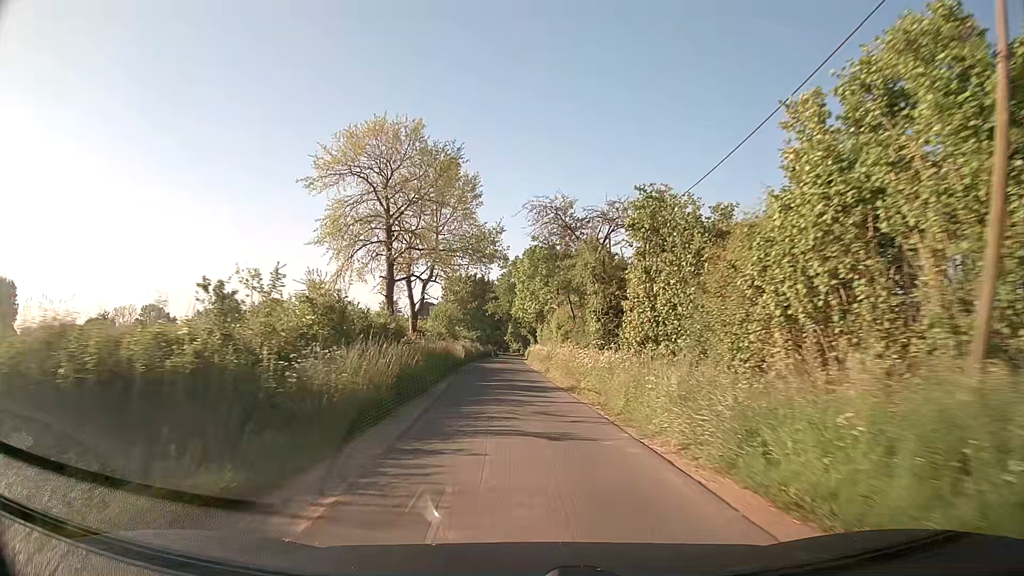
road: unclassified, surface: asphalt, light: Day
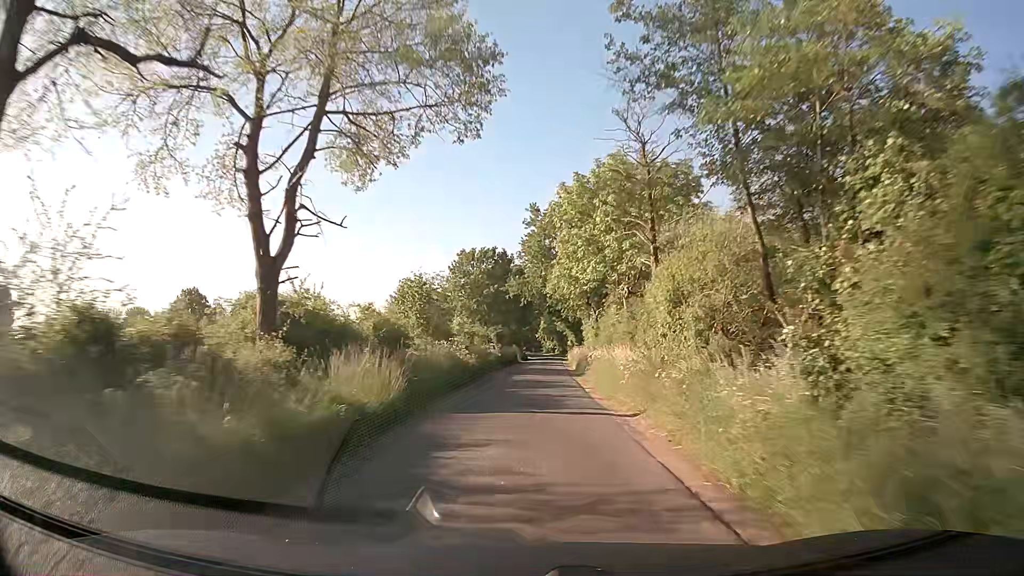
(-1.0, +28.3) m; -3°
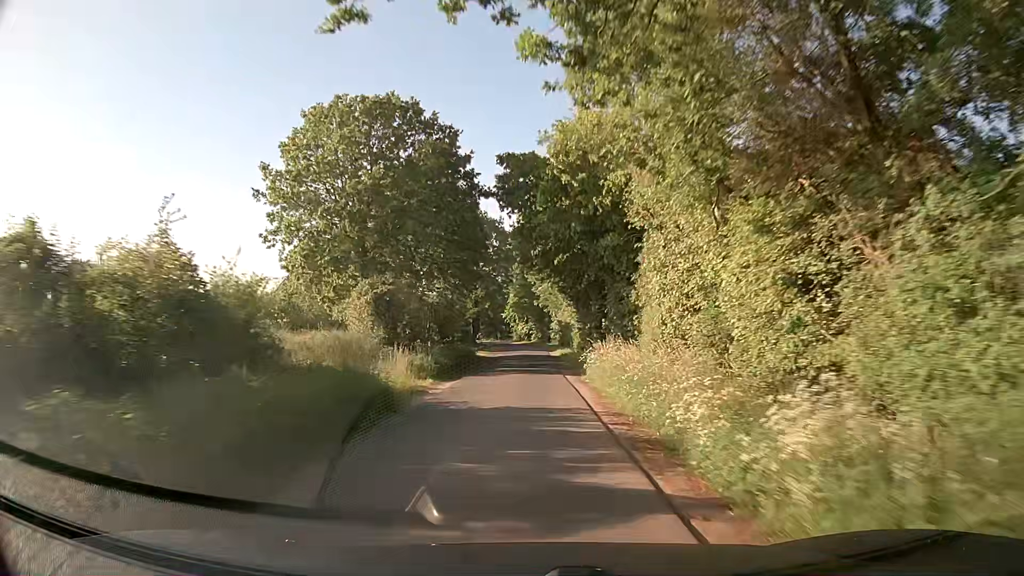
(+1.3, +45.9) m; +3°
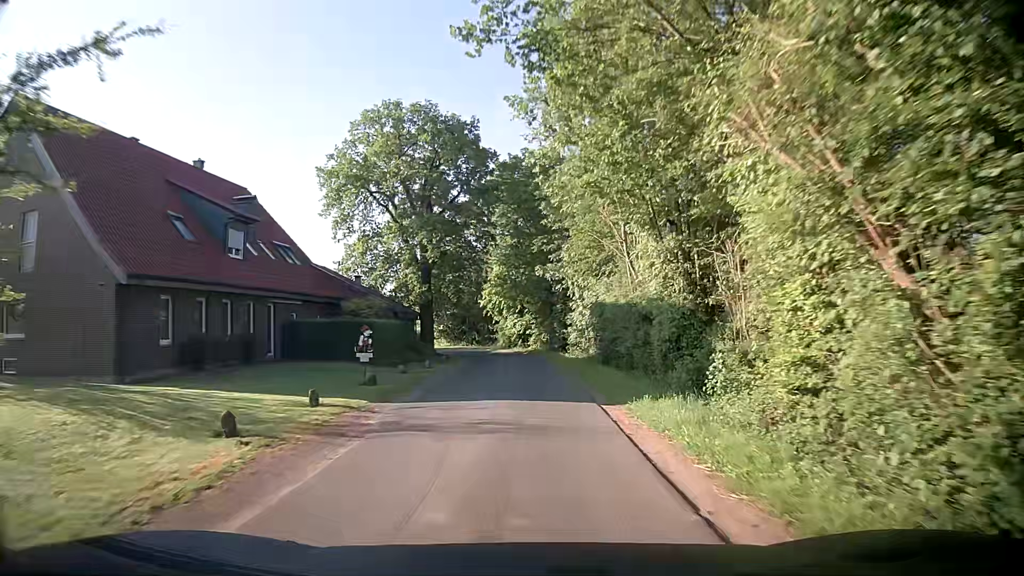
(0.0, +40.5) m; -1°
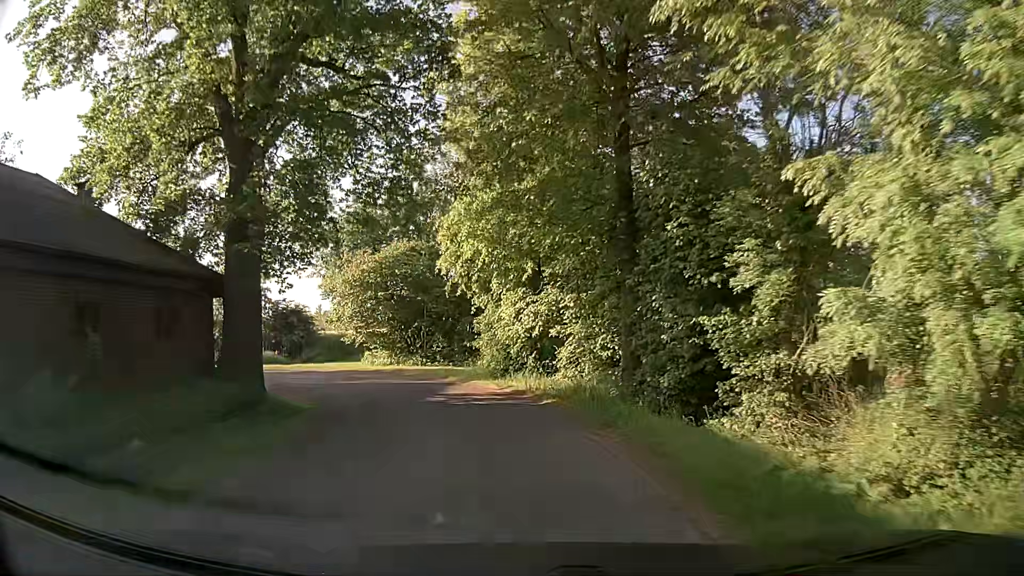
(+0.7, +32.9) m; -1°
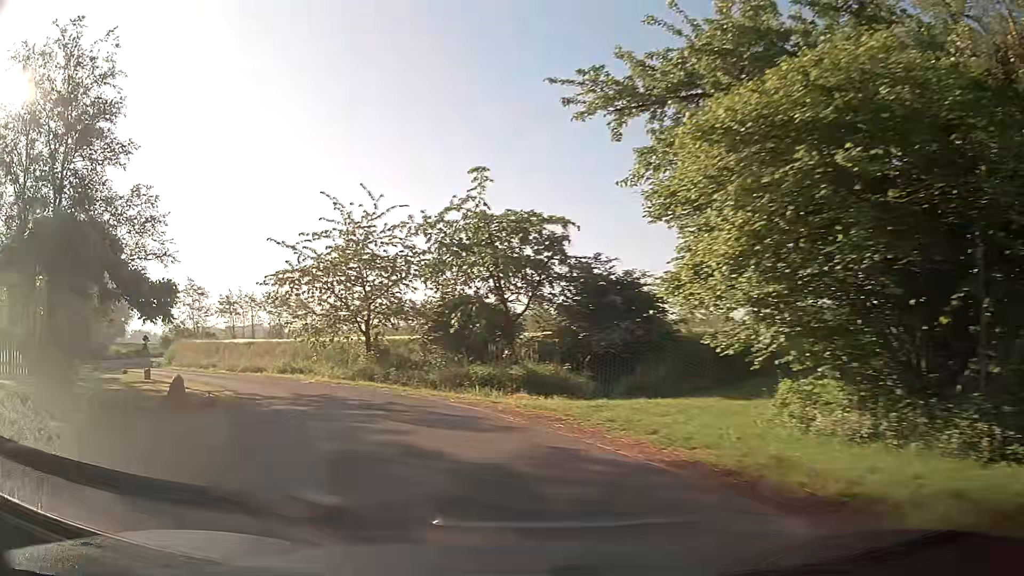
(-4.3, +21.6) m; -31°
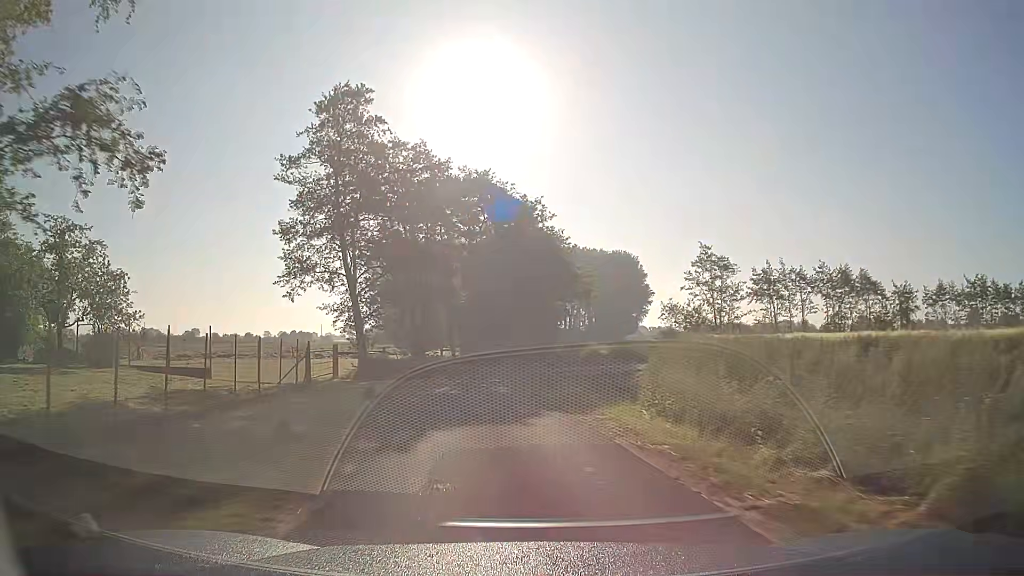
(-12.0, +24.9) m; -45°
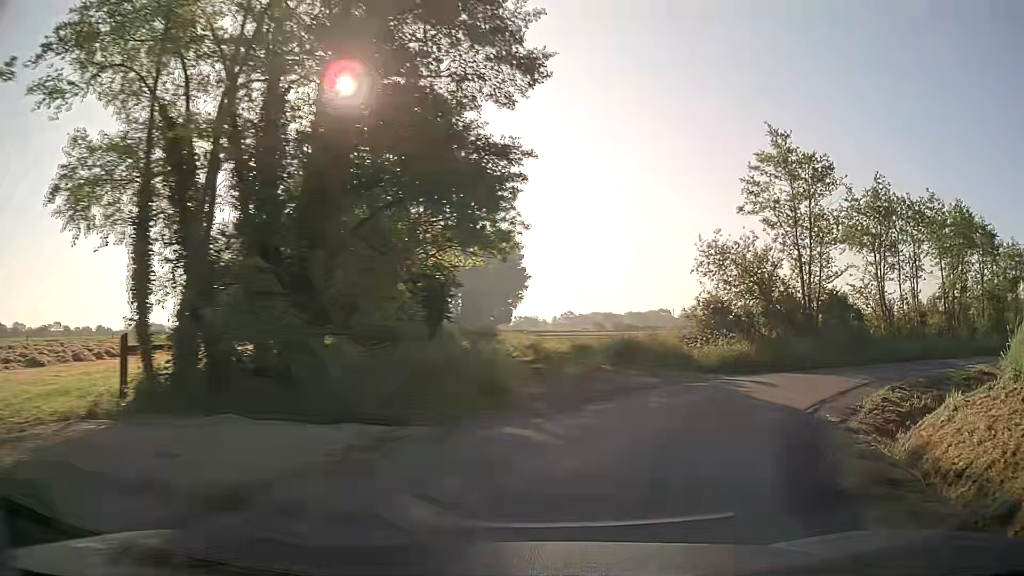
(-1.2, +30.8) m; +10°
(+2, +10) (+7, +18) (+16, +23) (+25, +28) (+34, +31) (+43, +35) (+53, +39) (+62, +43) (+71, +47) (+80, +51) m
